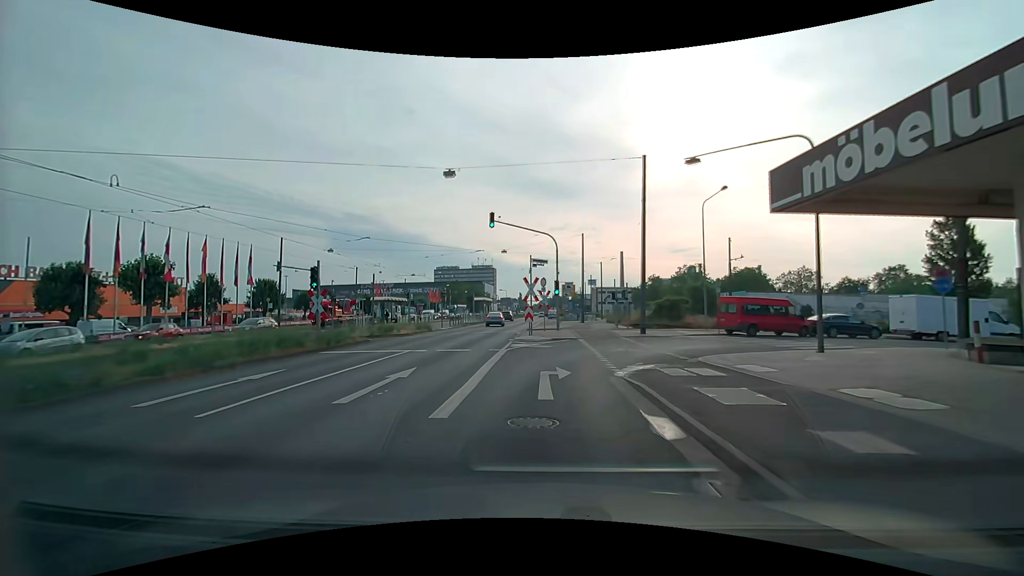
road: primary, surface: asphalt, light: Day
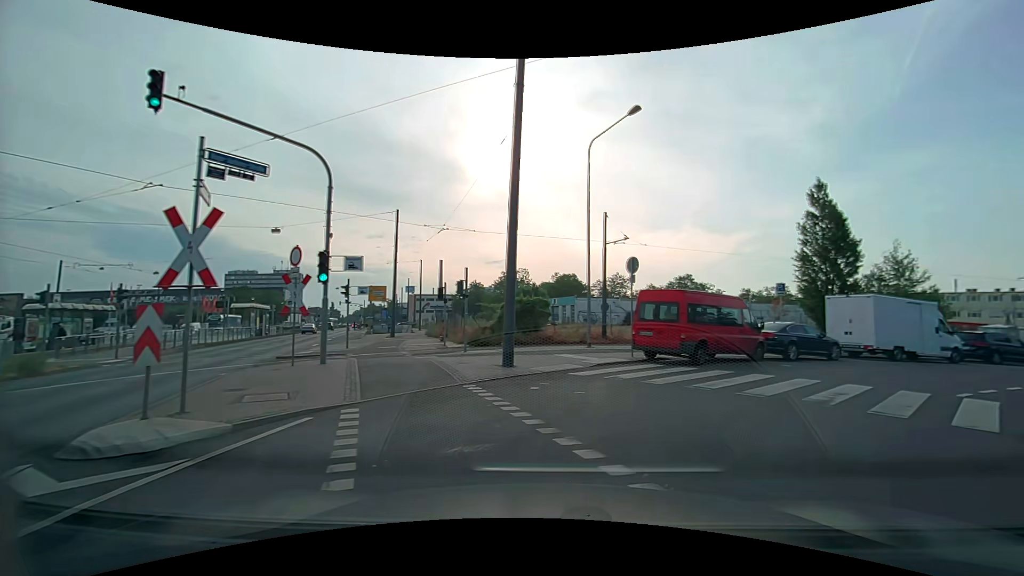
(+1.1, +16.4) m; +20°
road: unclassified
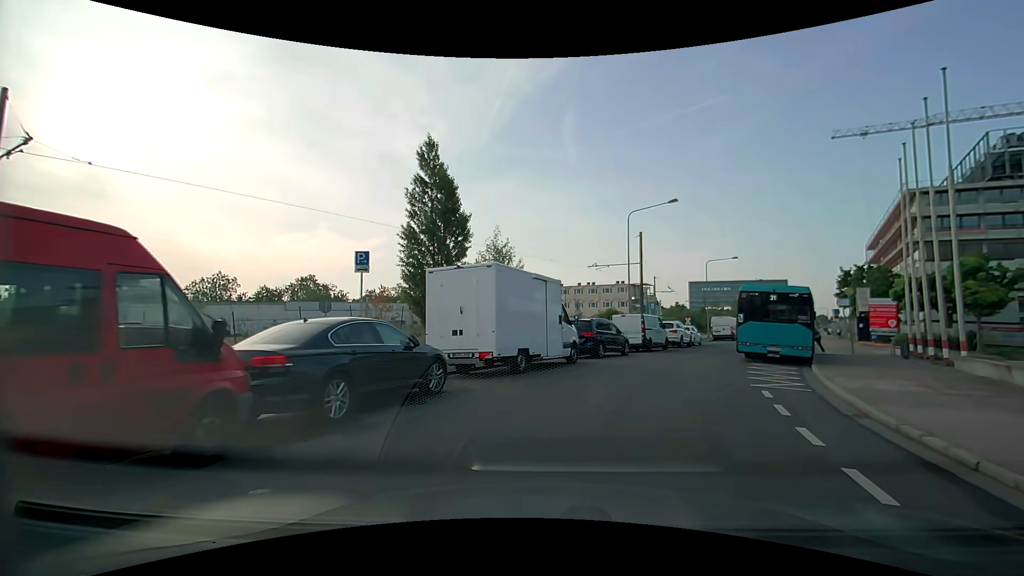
(+5.8, +13.0) m; +40°
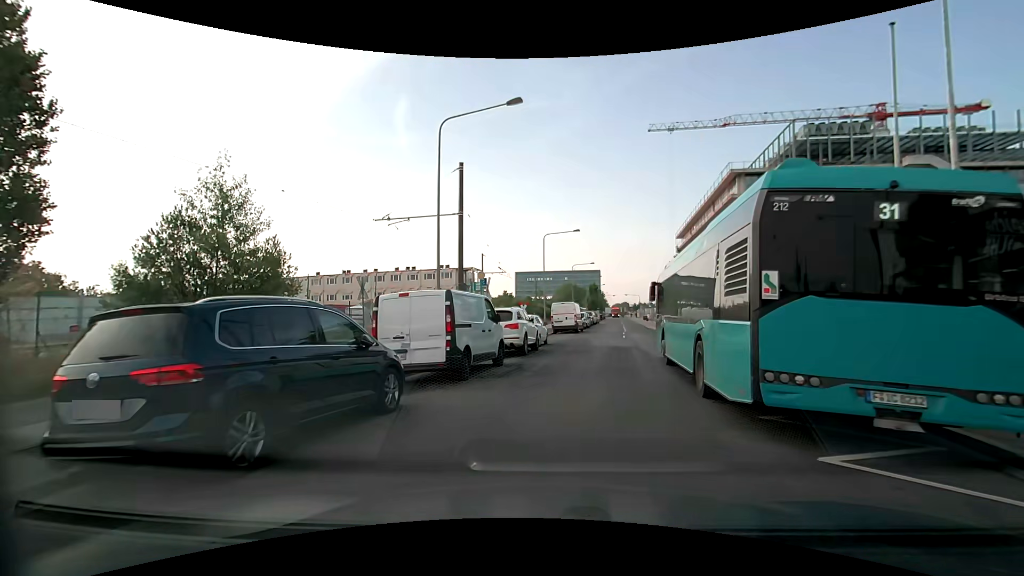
(+2.9, +15.6) m; +20°
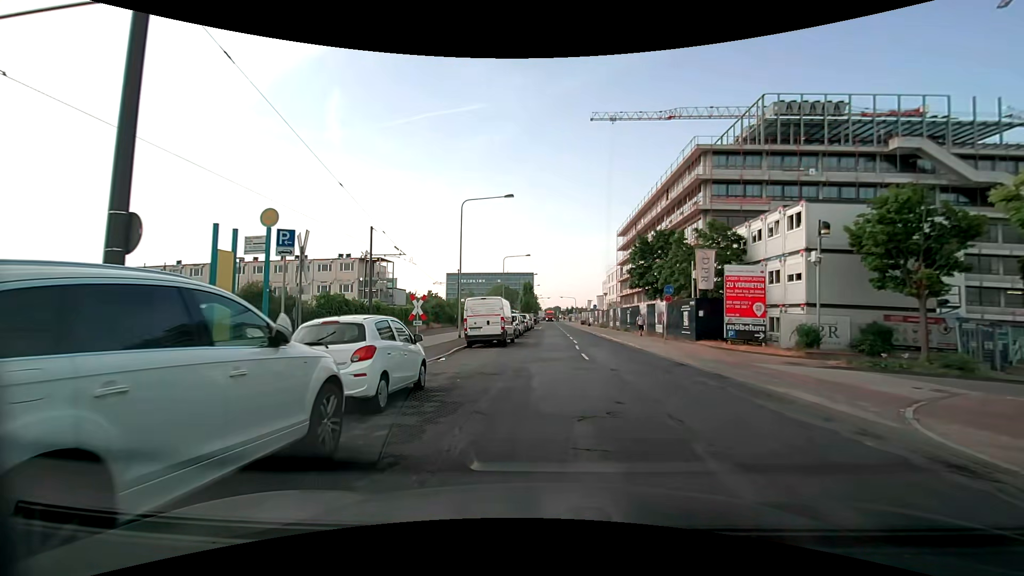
(+0.8, +15.4) m; +7°
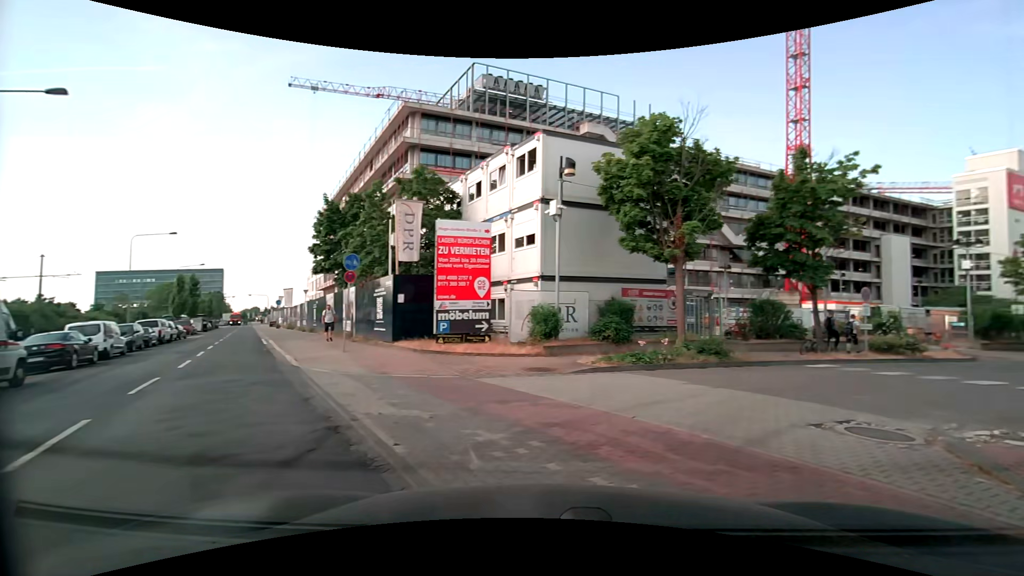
(+2.7, +11.5) m; +31°
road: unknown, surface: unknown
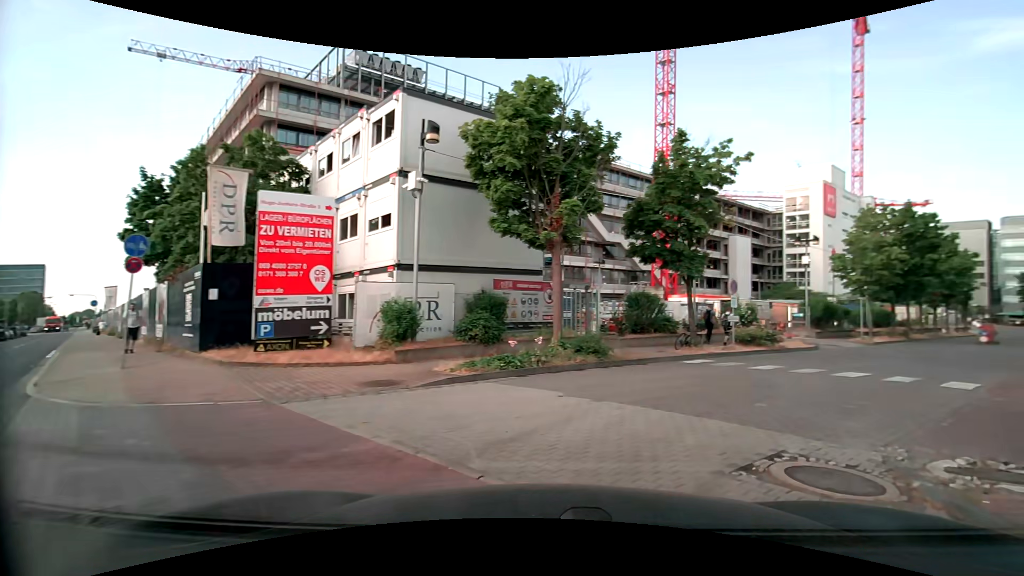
(+0.4, +3.0) m; +11°
